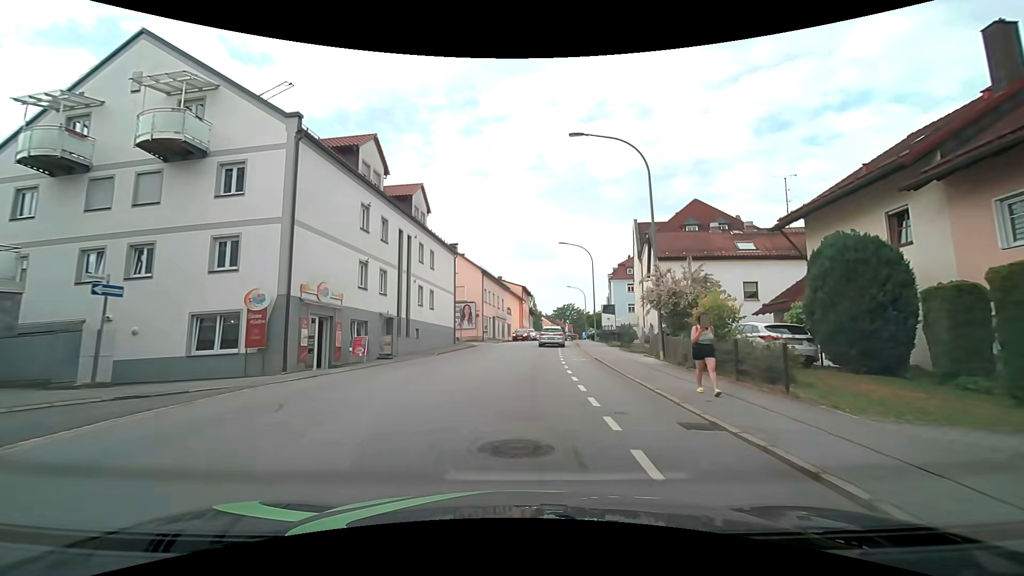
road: tertiary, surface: asphalt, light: Day
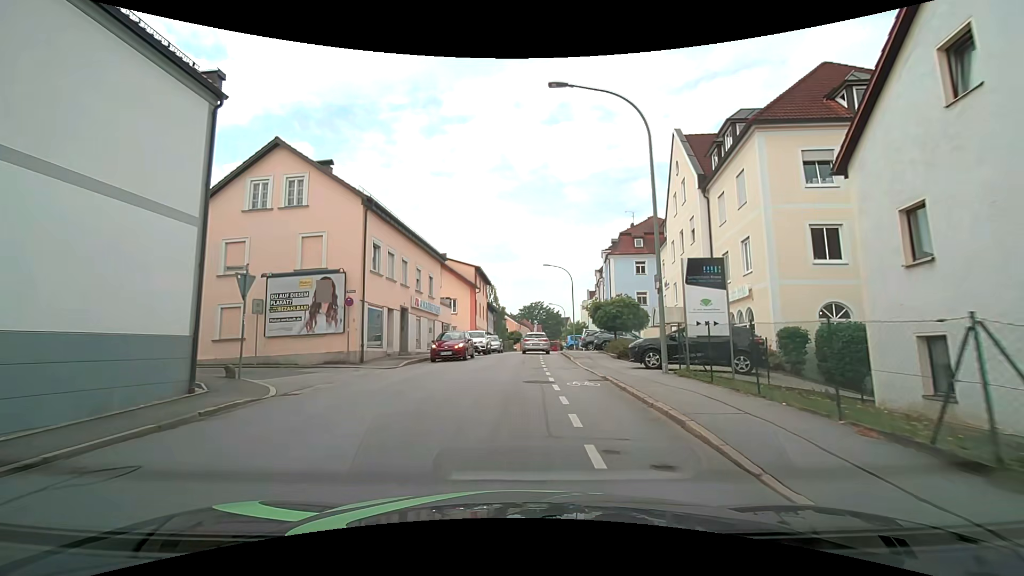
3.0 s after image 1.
(+1.9, +29.1) m; +5°
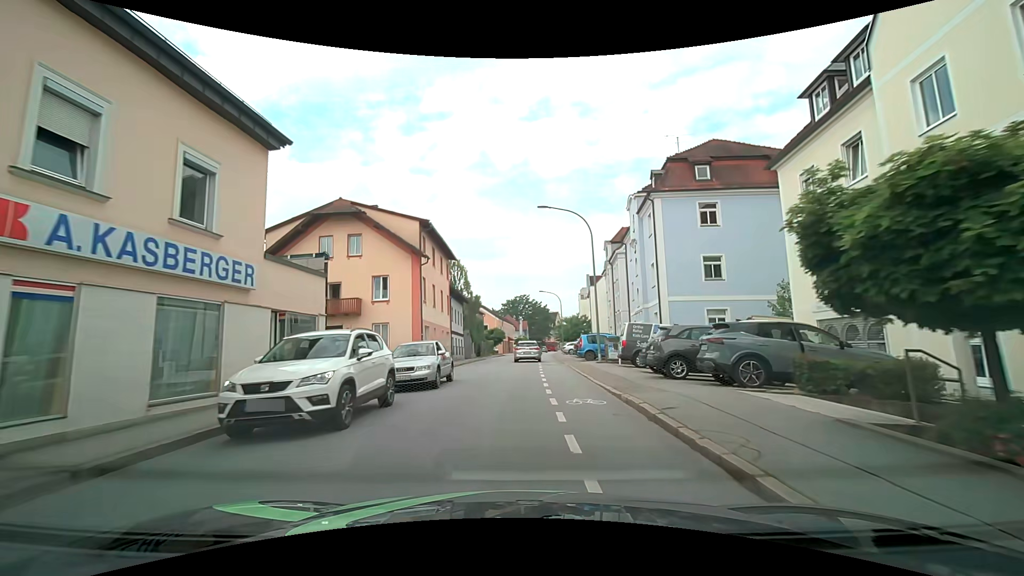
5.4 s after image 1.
(+0.3, +23.5) m; +1°
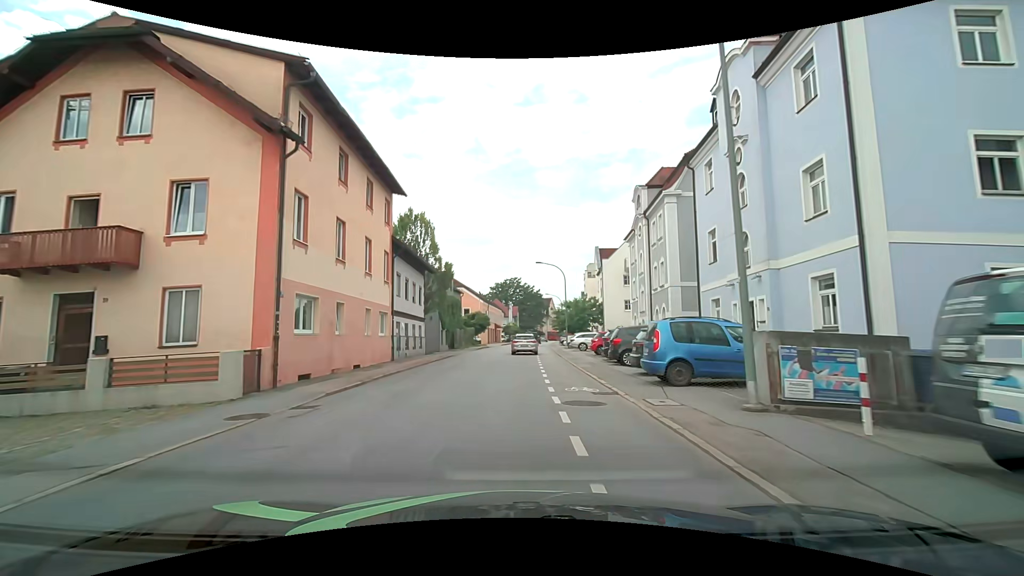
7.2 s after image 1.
(+0.2, +18.4) m; +1°
(0, +10) (0, +20) (0, +30) (0, +40) (+1, +50) (+1, +60) (+2, +70) (+3, +80) (+3, +90) (+4, +100) m
